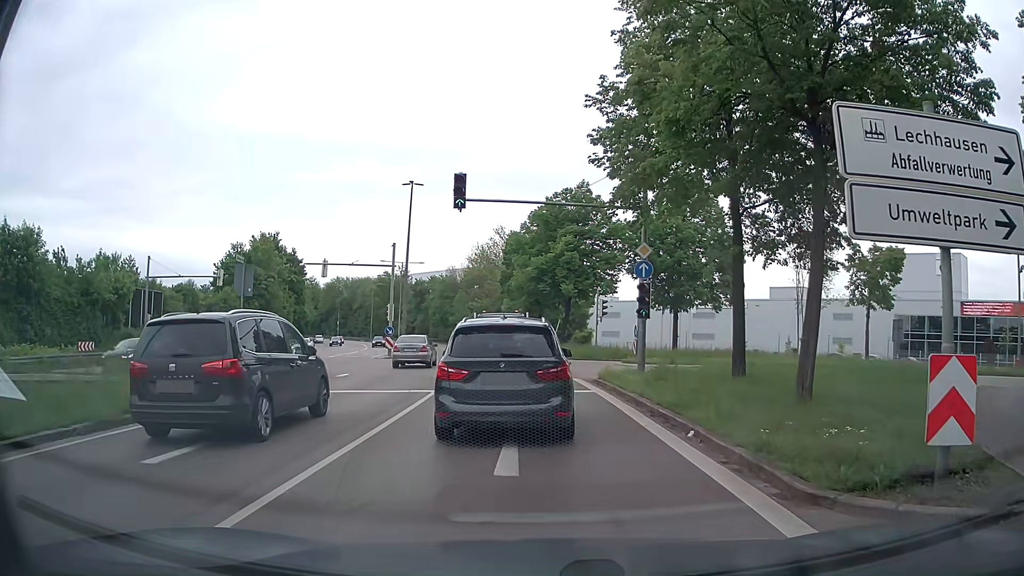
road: primary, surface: asphalt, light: Day
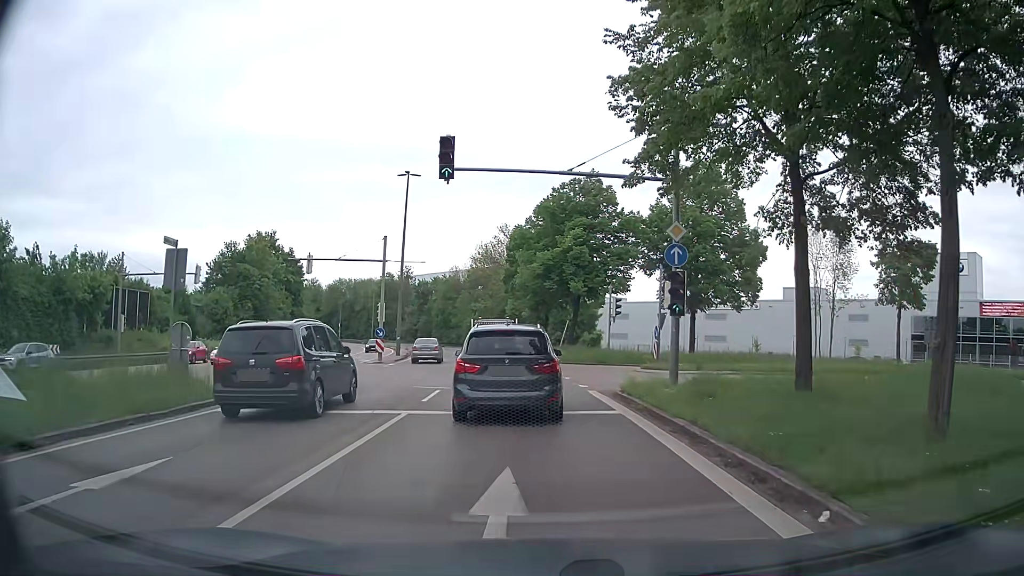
(0.0, +4.5) m; 0°
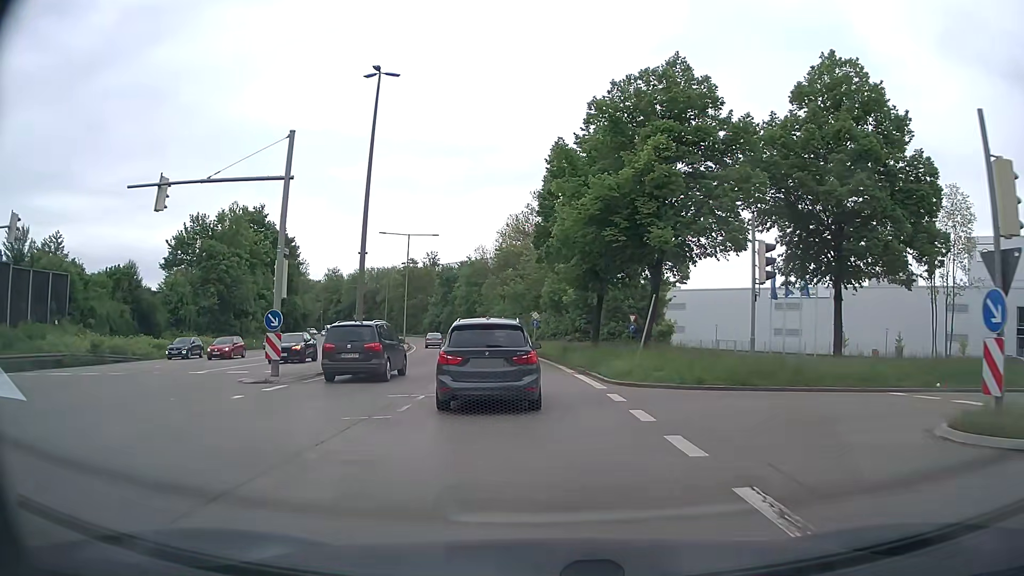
(-0.7, +21.6) m; -4°
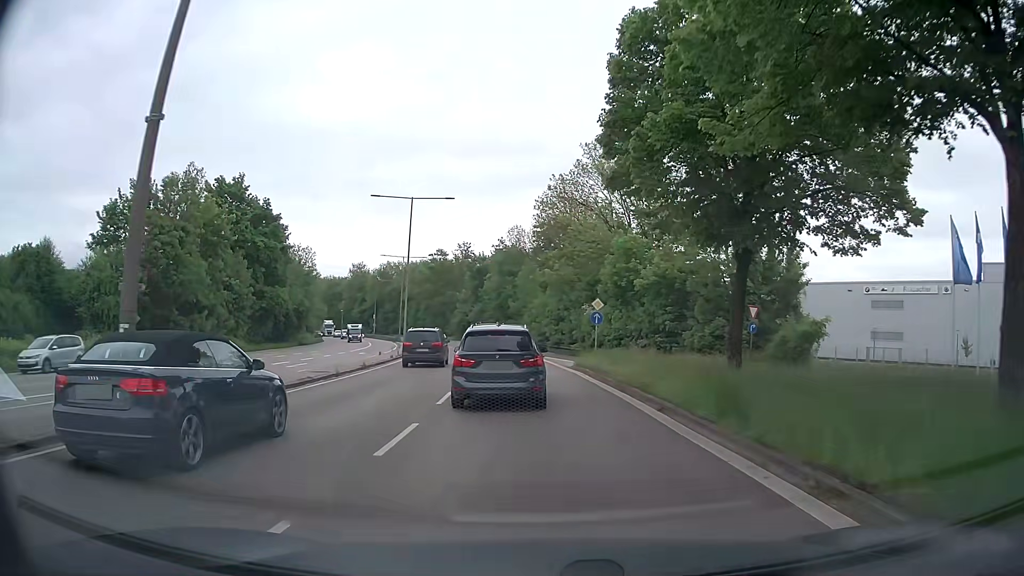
(-0.9, +22.1) m; -3°
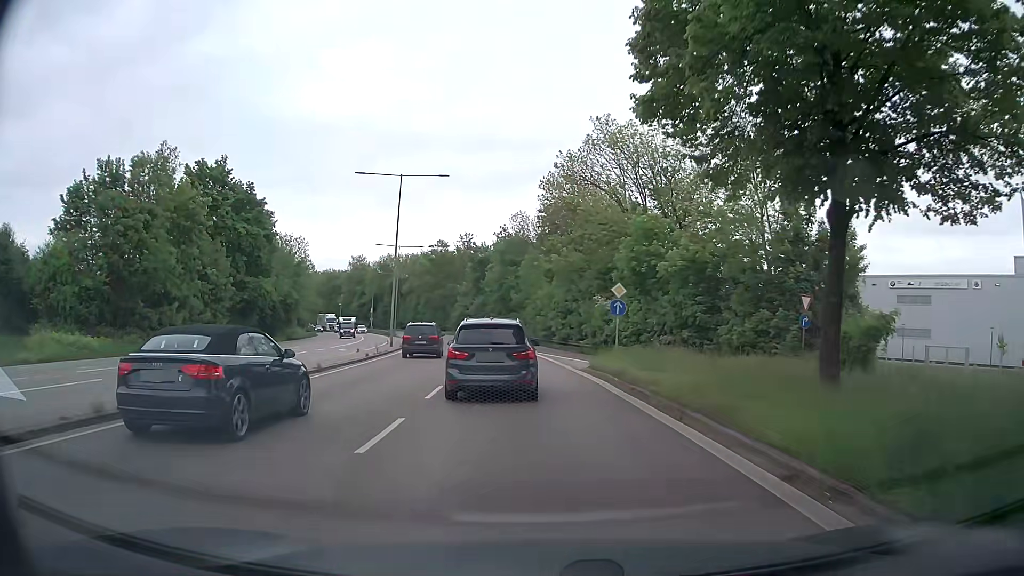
(0.0, +6.5) m; -1°
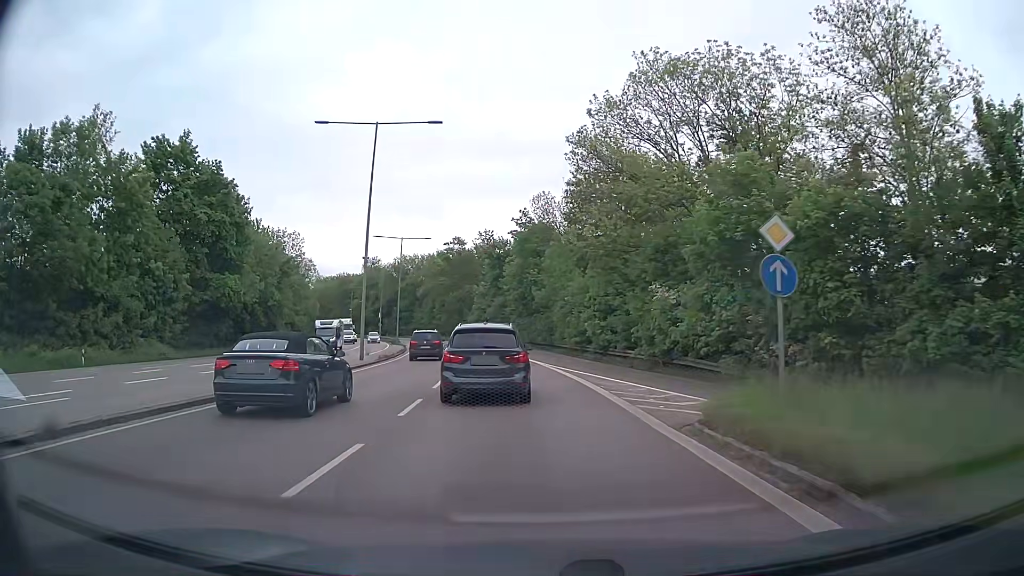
(-0.1, +14.3) m; -1°
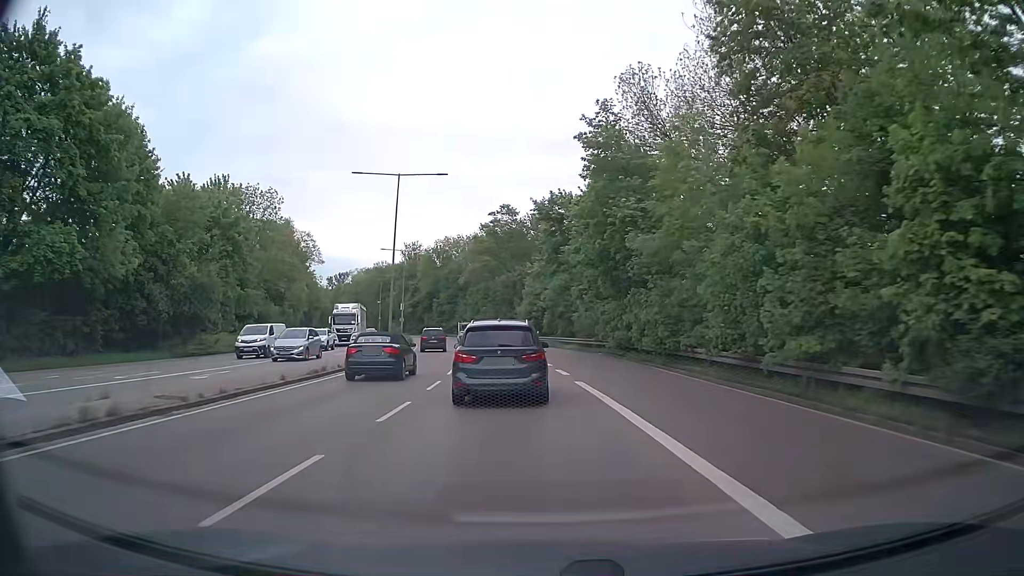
(-1.7, +31.2) m; -6°
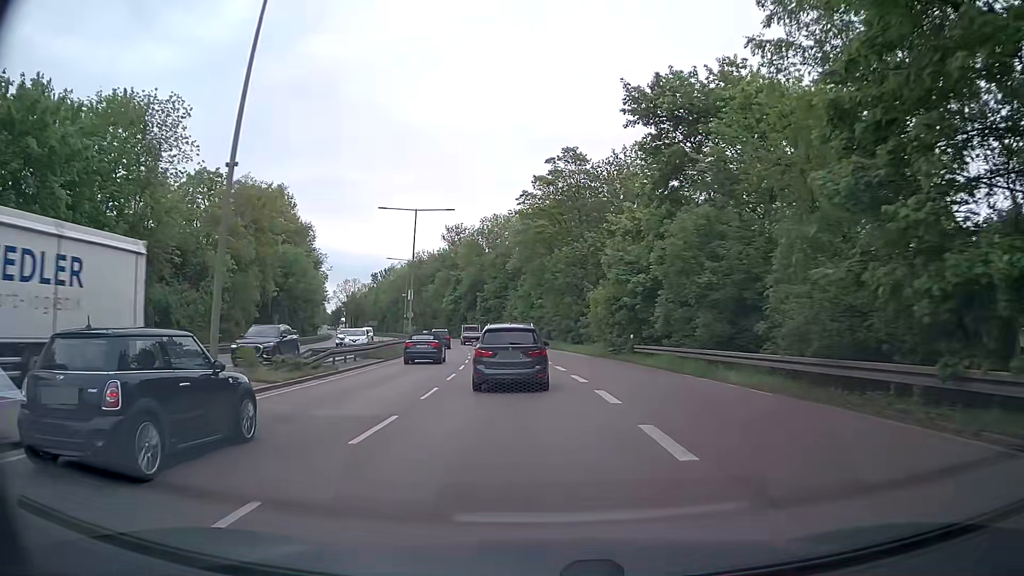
(-1.6, +32.5) m; -5°
(0, +10) (0, +20) (-1, +30) (-2, +40) (-3, +50) (-4, +60) (-6, +70) (-8, +79) (-10, +89) (-12, +99) m
